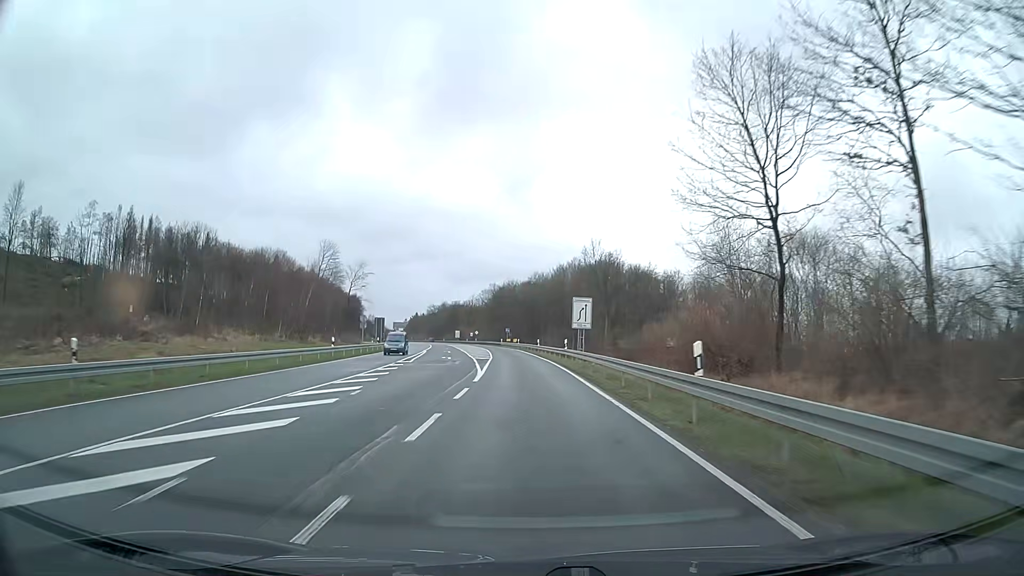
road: primary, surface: asphalt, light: Day
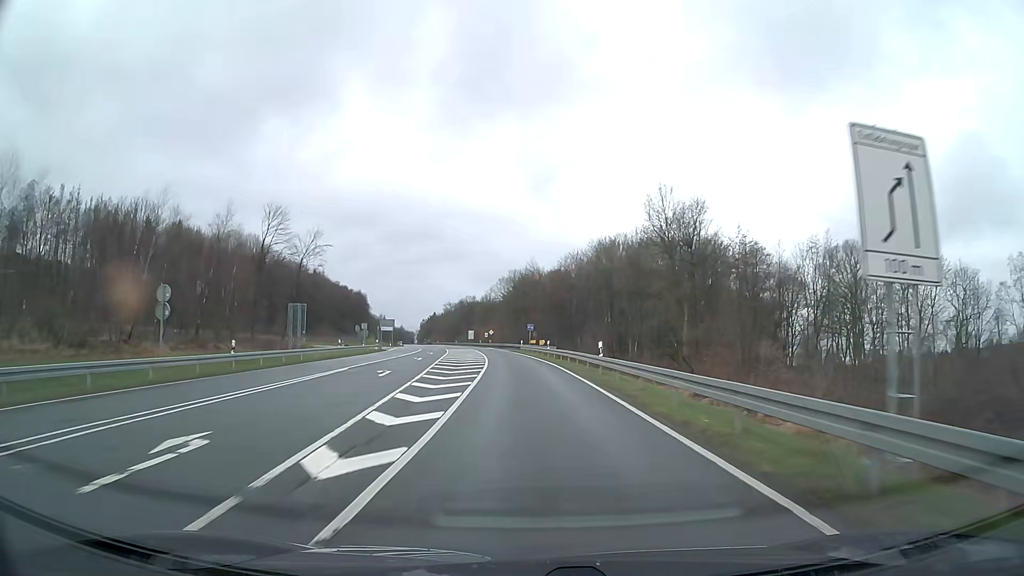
(-0.9, +37.7) m; -2°
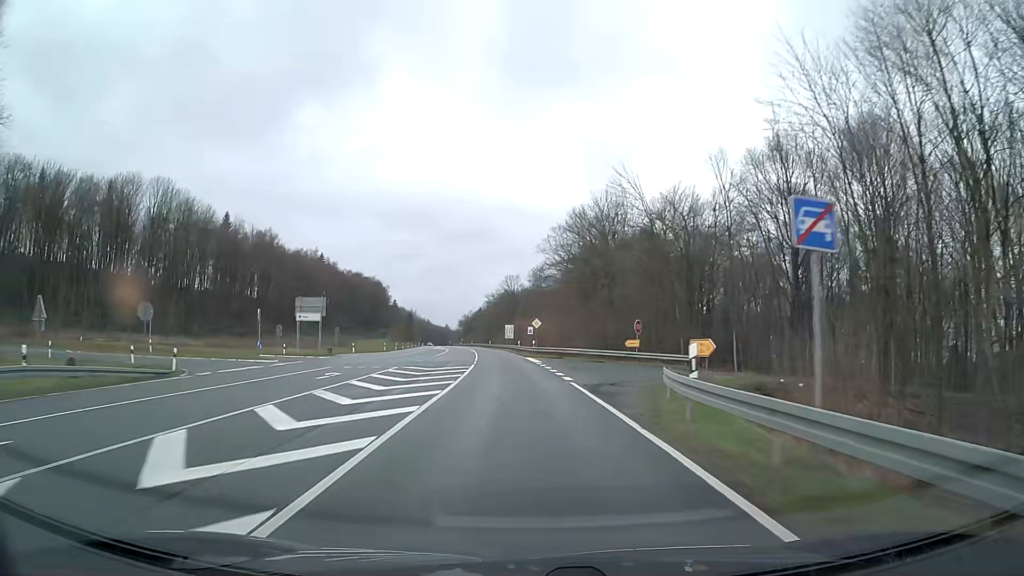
(-2.5, +62.7) m; -5°
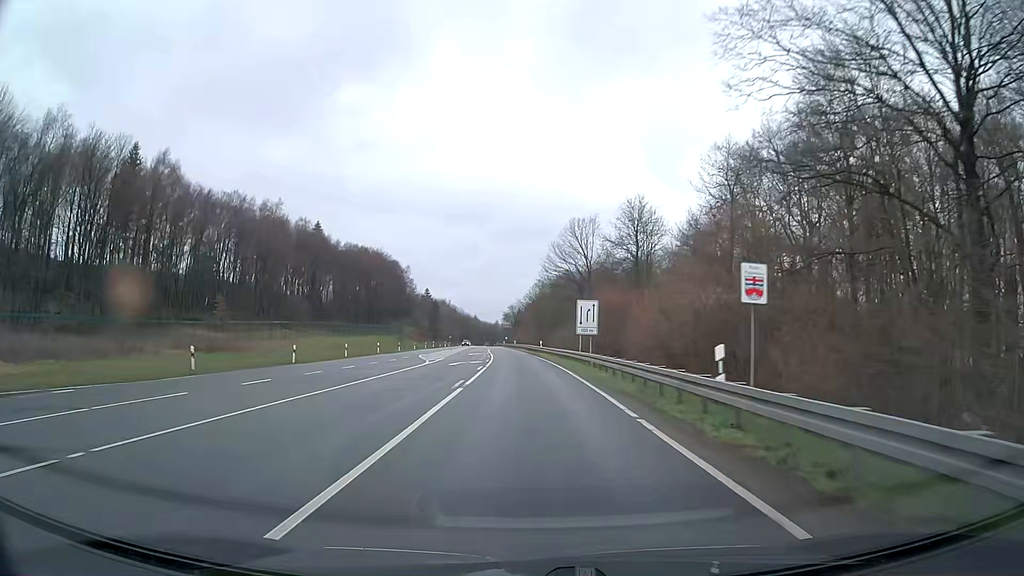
(-3.0, +62.7) m; -5°
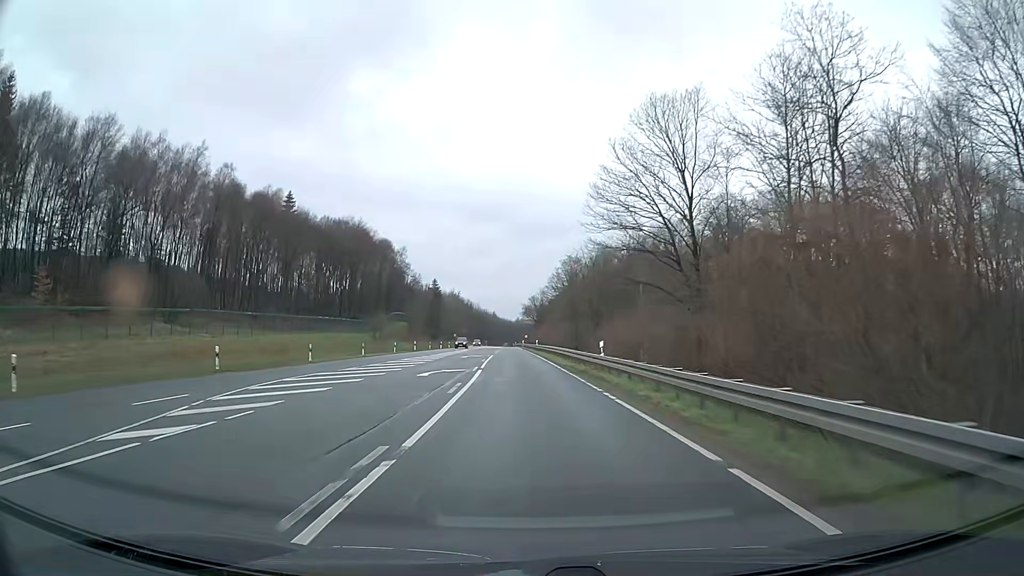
(-0.7, +37.7) m; -2°
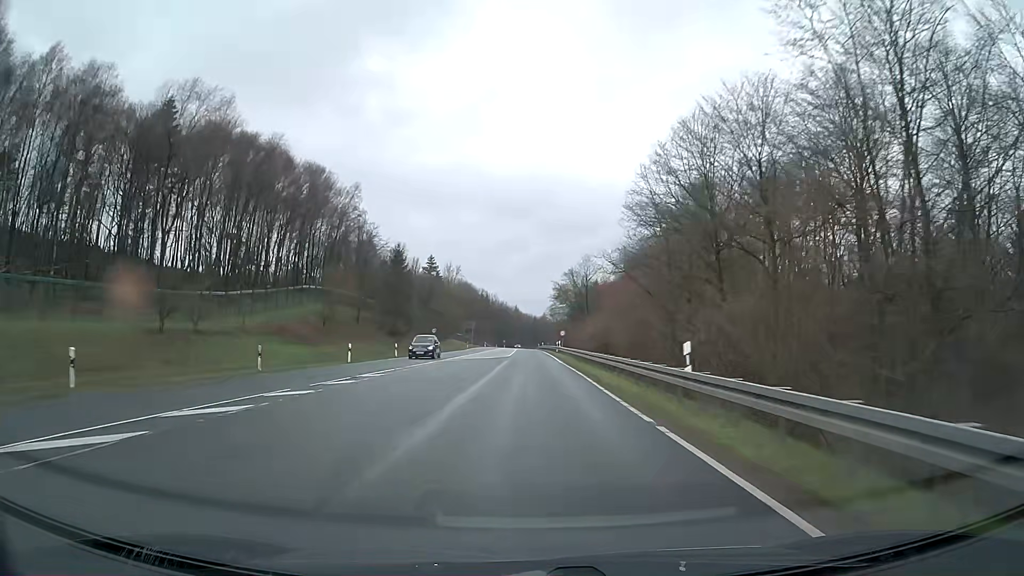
(-1.5, +62.7) m; -2°
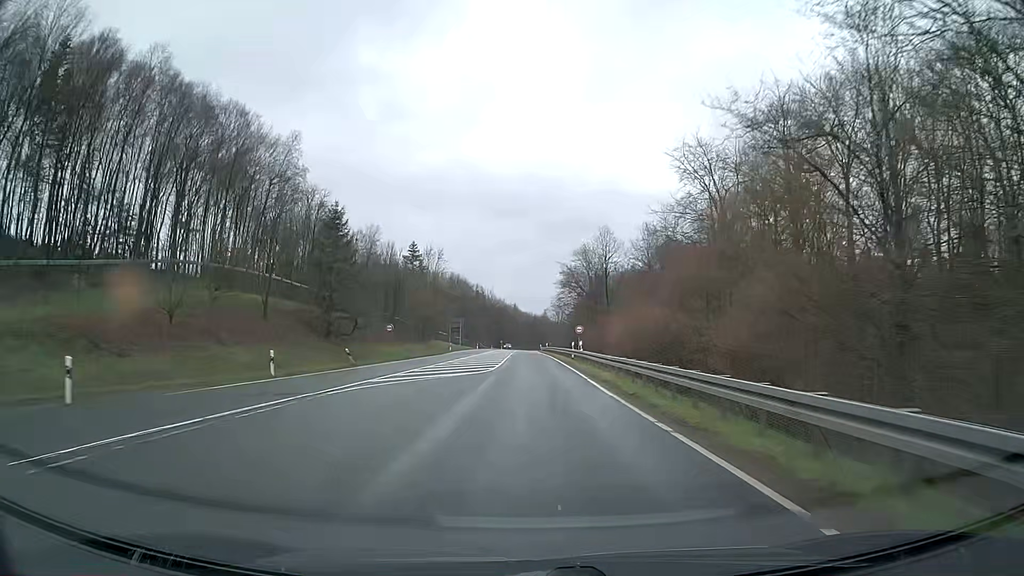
(0.0, +25.1) m; 0°
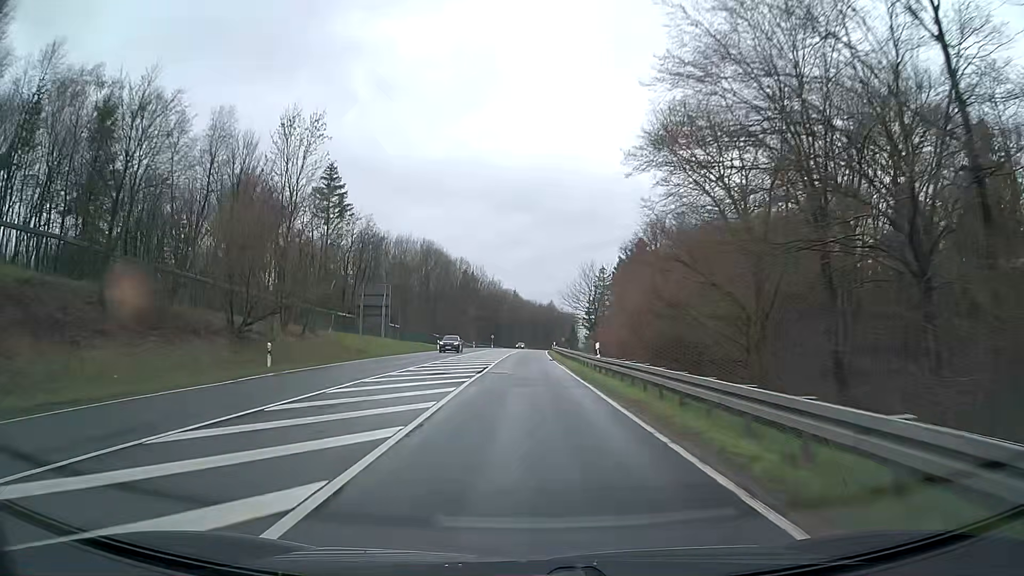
(-0.3, +62.8) m; 0°
(0, +10) (0, +20) (0, +30) (0, +40) (0, +50) (0, +60) (0, +70) (0, +80) (0, +90) (+1, +100) m
